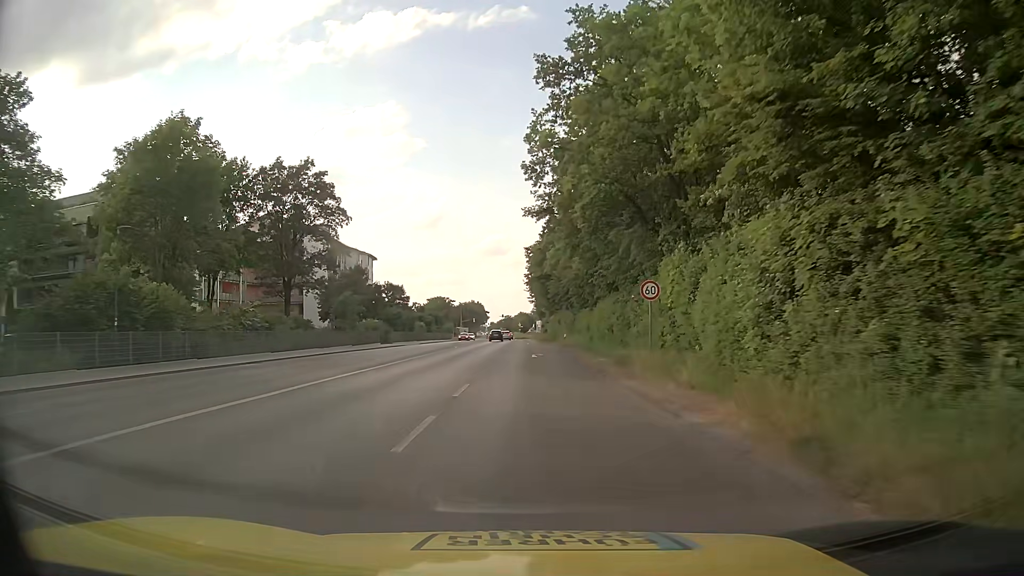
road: secondary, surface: asphalt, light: Day
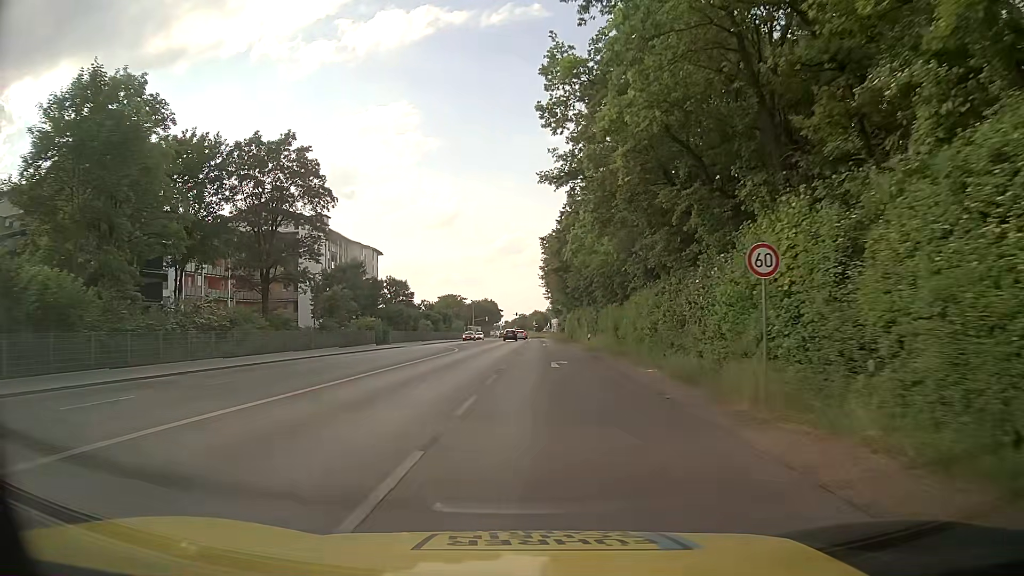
(-0.1, +8.9) m; -1°
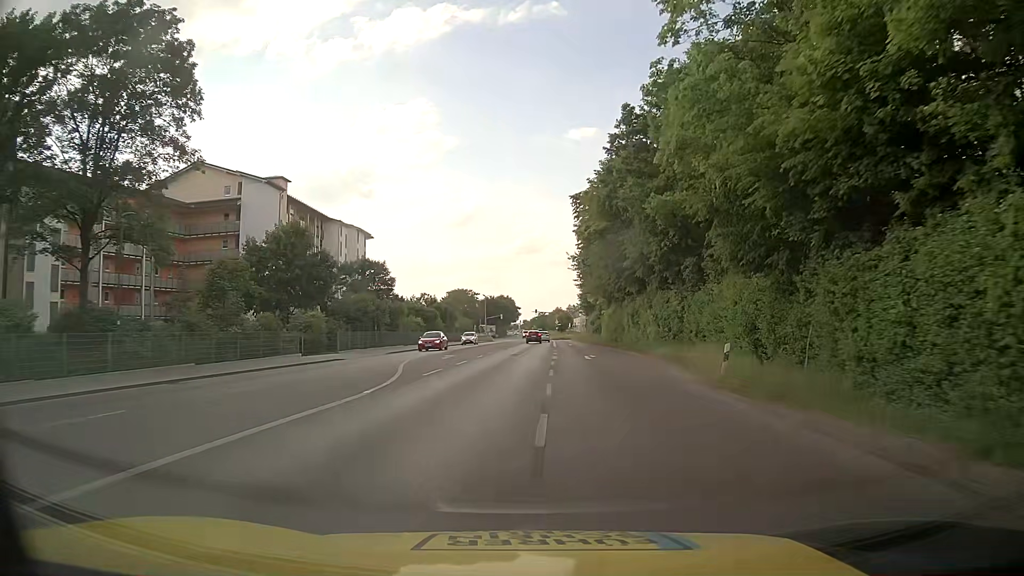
(-0.5, +26.7) m; -1°
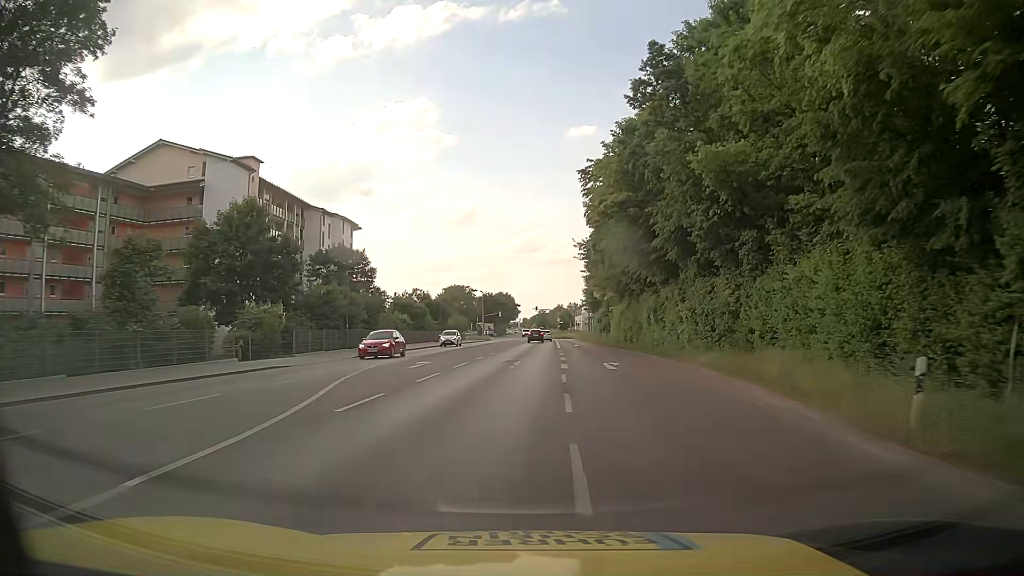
(0.0, +8.9) m; 0°
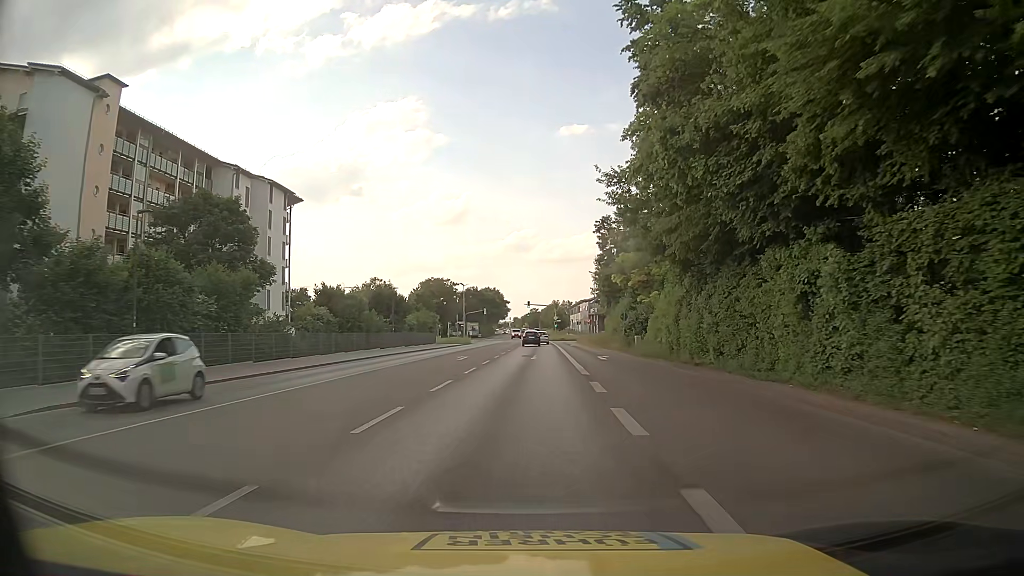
(0.0, +26.1) m; 0°
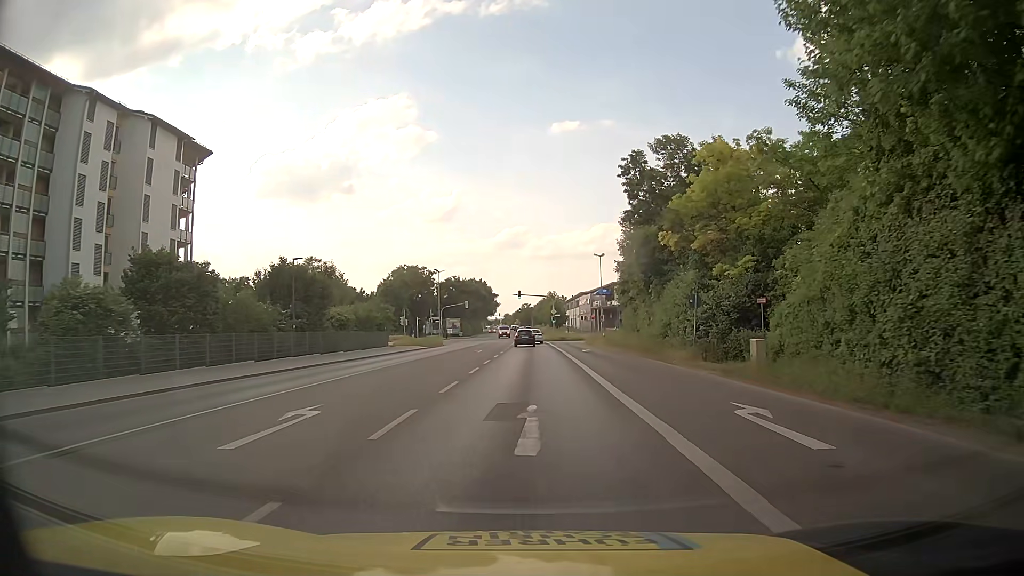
(+0.2, +24.7) m; +1°
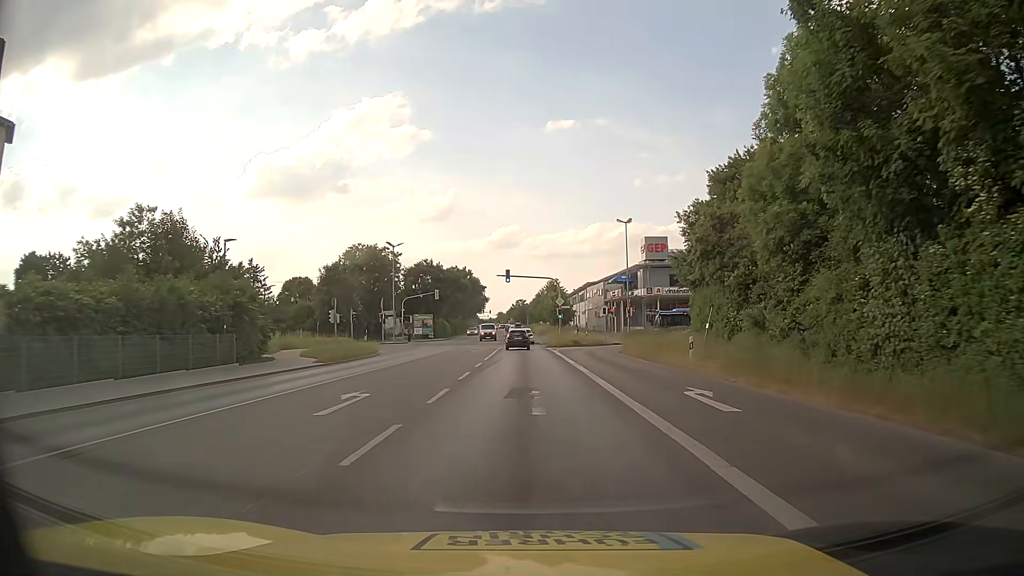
(+0.2, +31.7) m; +1°
